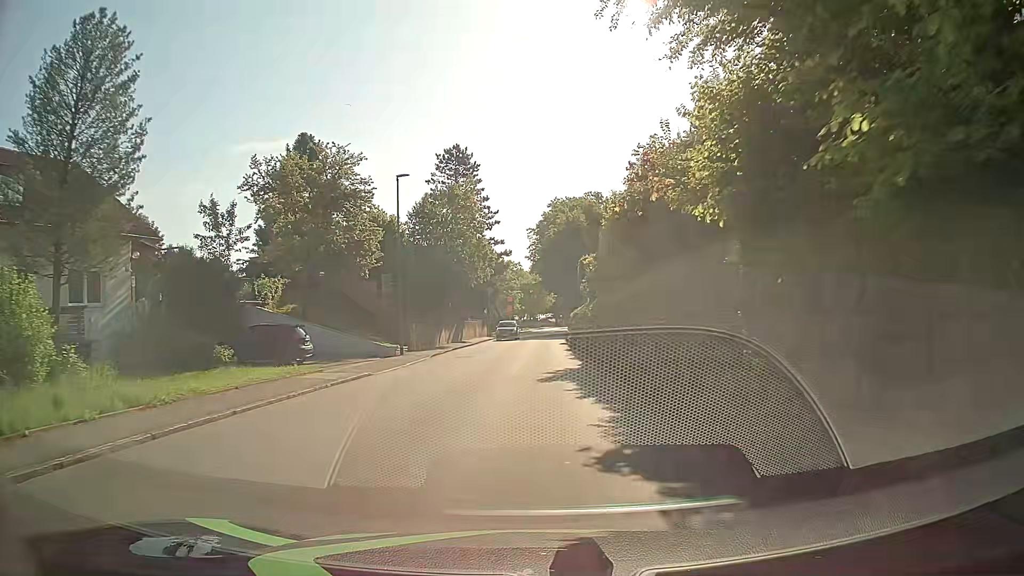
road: tertiary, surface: asphalt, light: Day
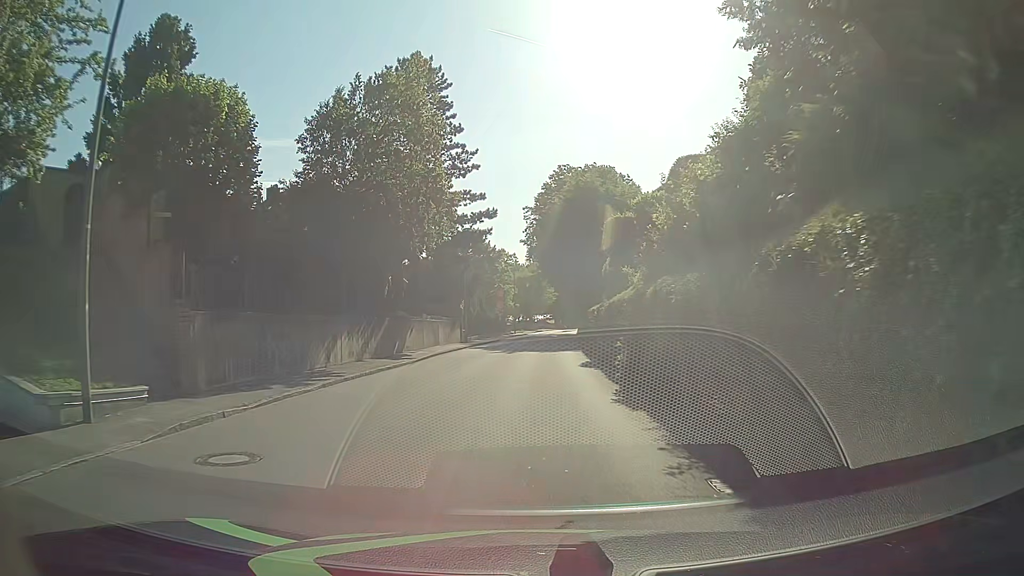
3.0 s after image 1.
(+0.4, +22.4) m; +2°
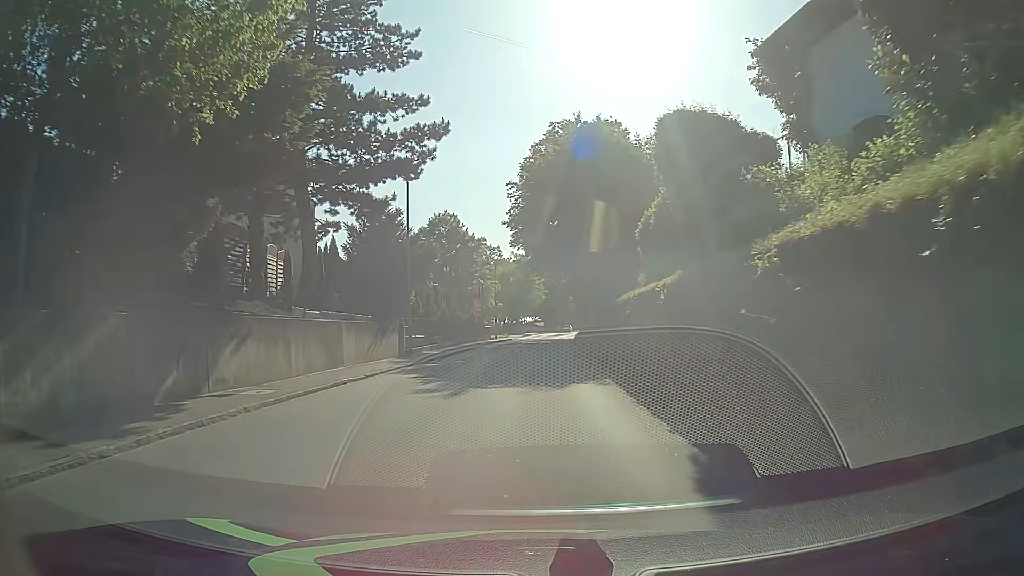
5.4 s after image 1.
(-0.1, +17.8) m; 0°
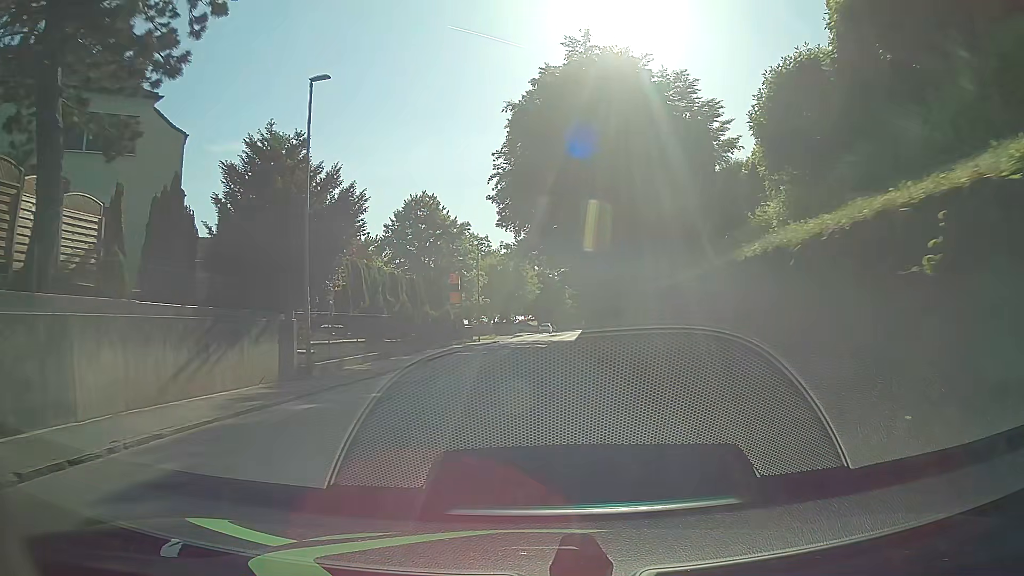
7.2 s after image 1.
(0.0, +13.4) m; 0°
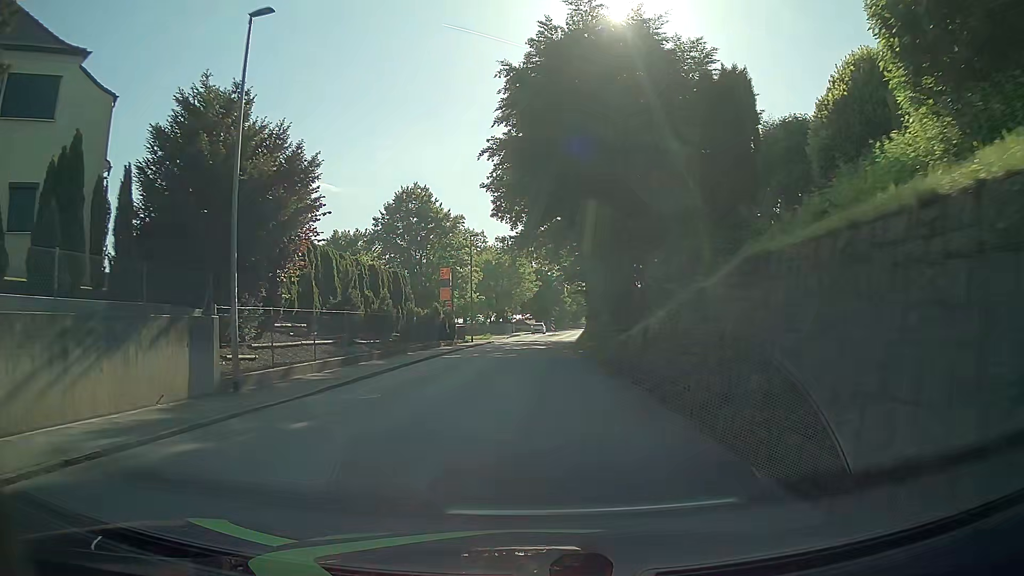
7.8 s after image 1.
(0.0, +4.4) m; 0°
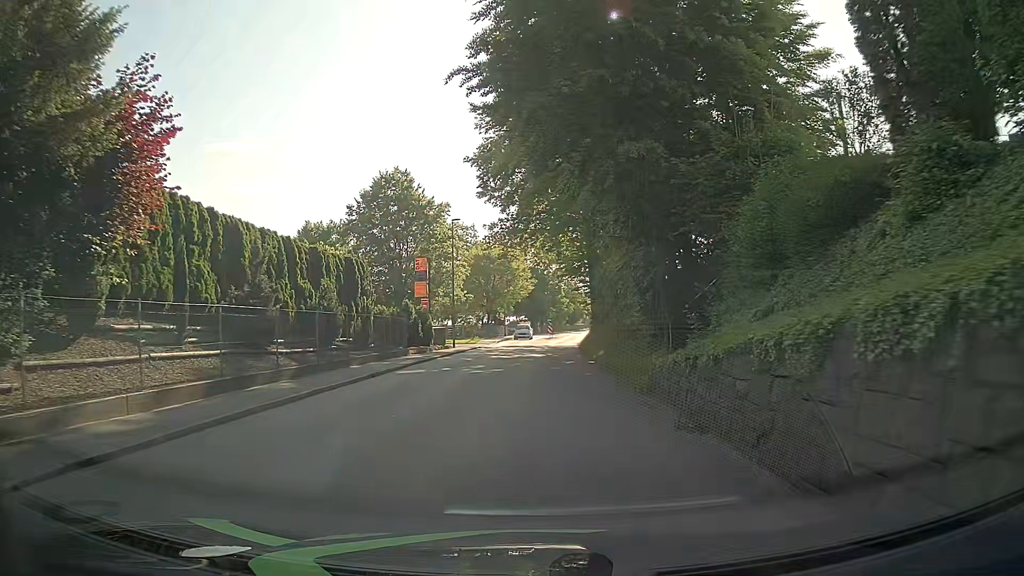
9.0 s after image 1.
(+0.1, +8.9) m; +1°
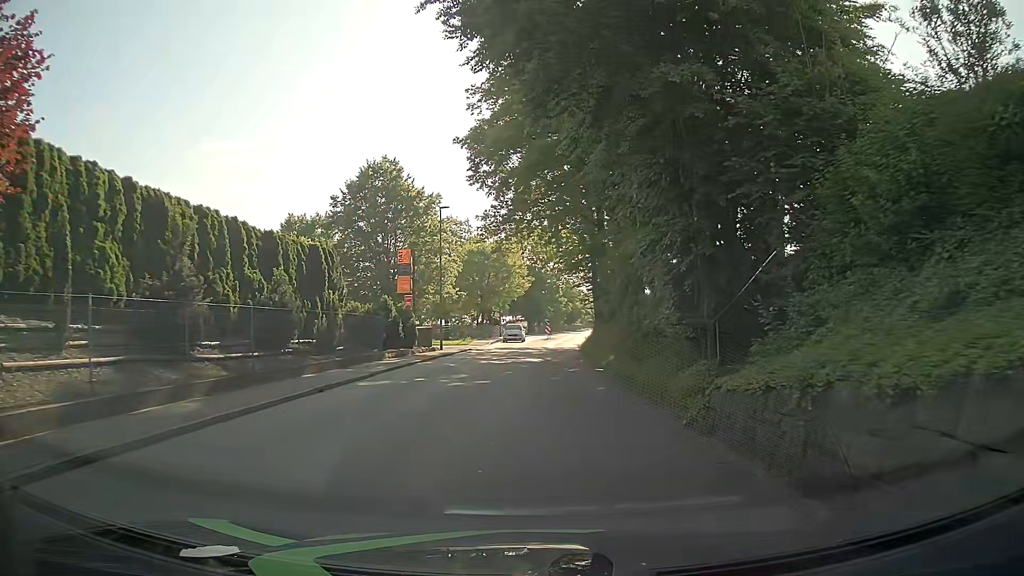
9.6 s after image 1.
(0.0, +4.5) m; 0°
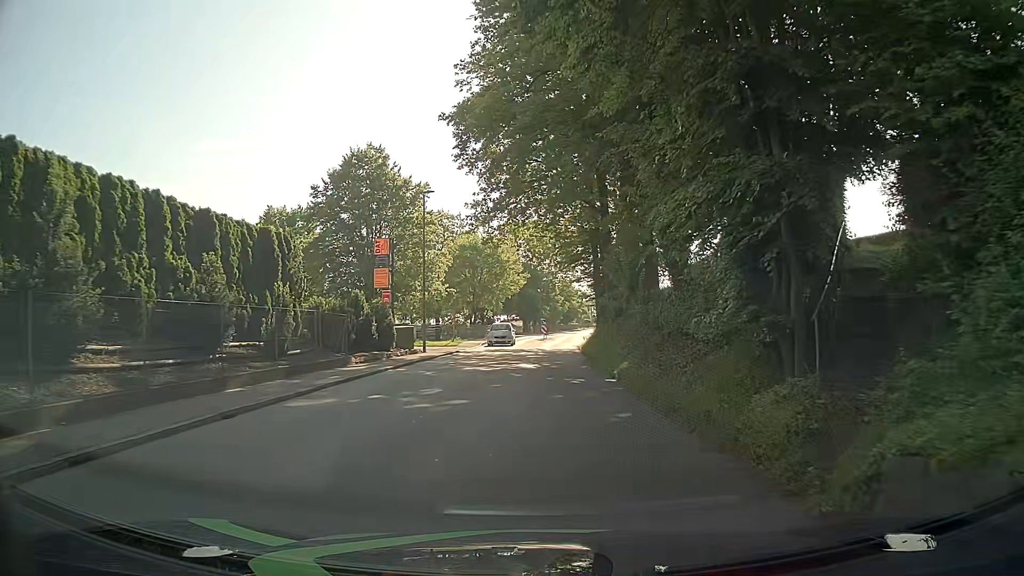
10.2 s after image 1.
(0.0, +4.5) m; 0°
(0, +10) (0, +20) (0, +30) (+1, +40) (+2, +50) (+3, +60) (+4, +70) (+4, +80) (+5, +90) (+6, +100) m
